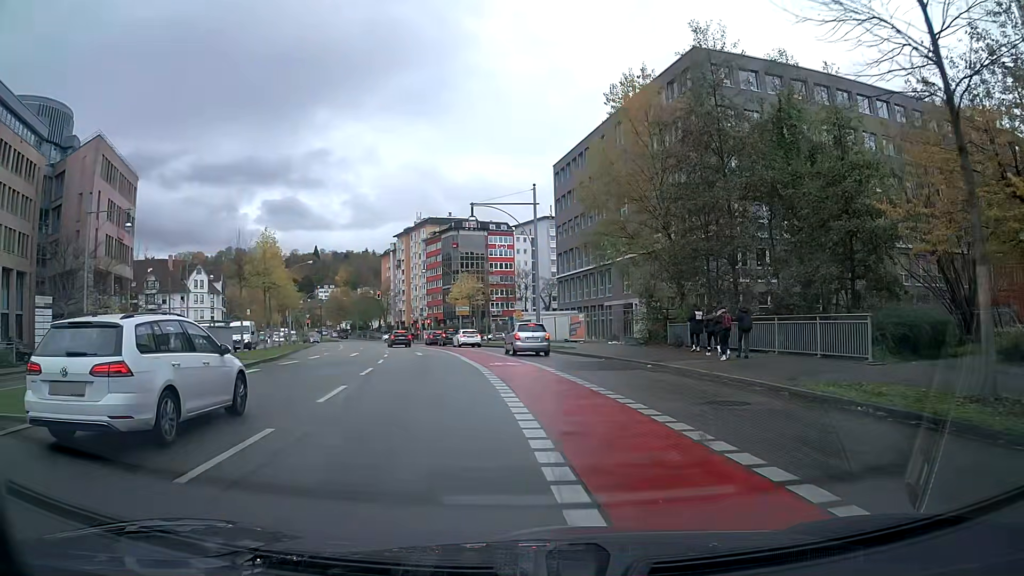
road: primary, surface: asphalt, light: Day
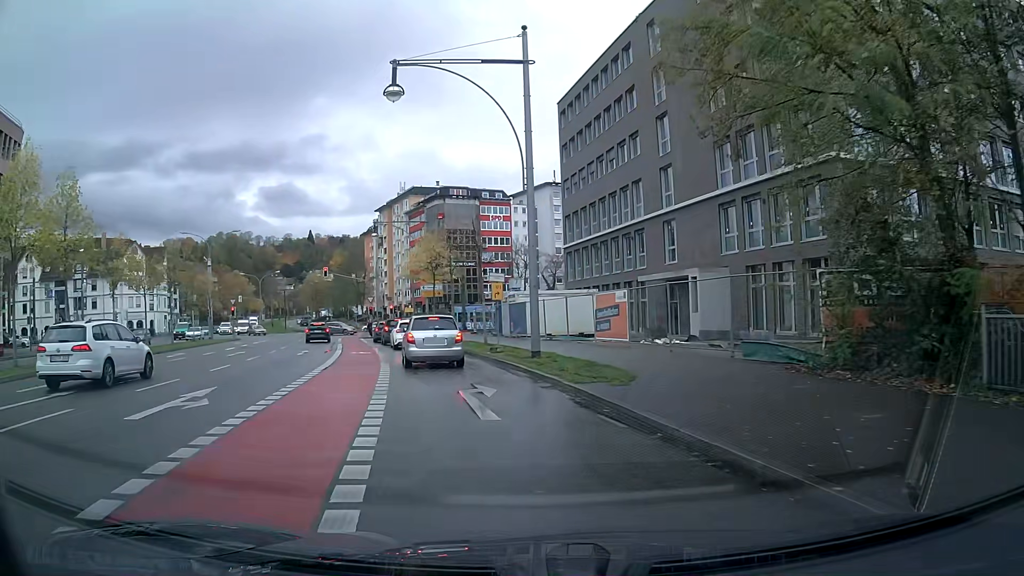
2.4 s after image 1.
(+0.1, +22.6) m; -2°
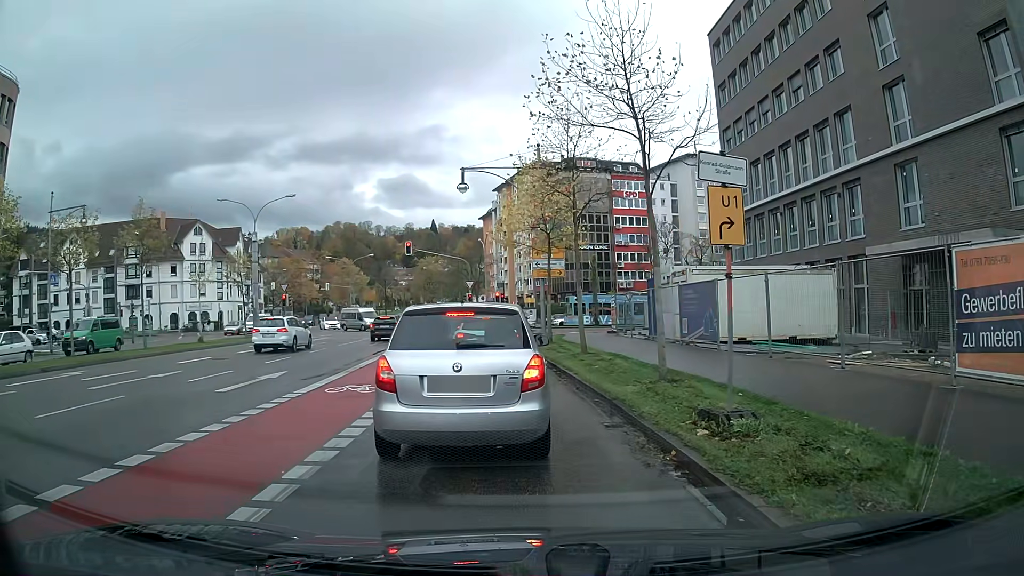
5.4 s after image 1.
(-1.3, +16.3) m; -10°
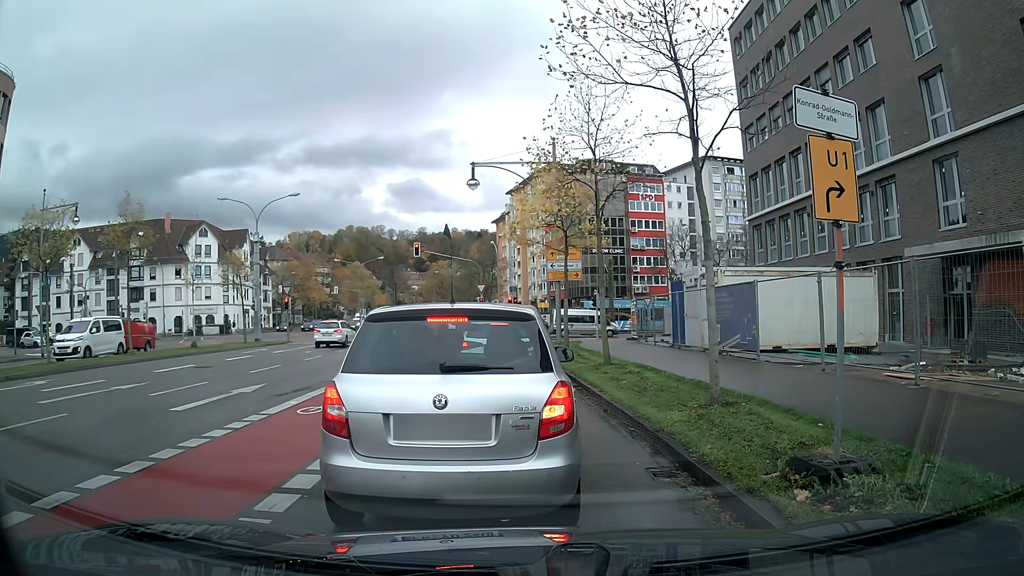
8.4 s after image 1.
(0.0, +2.1) m; -1°
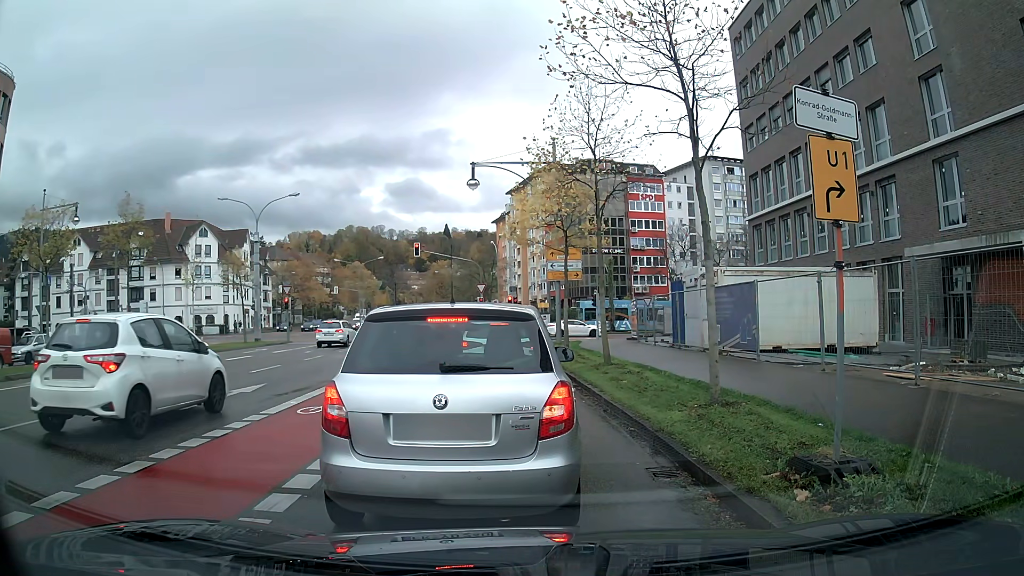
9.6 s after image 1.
(0.0, 0.0) m; 0°
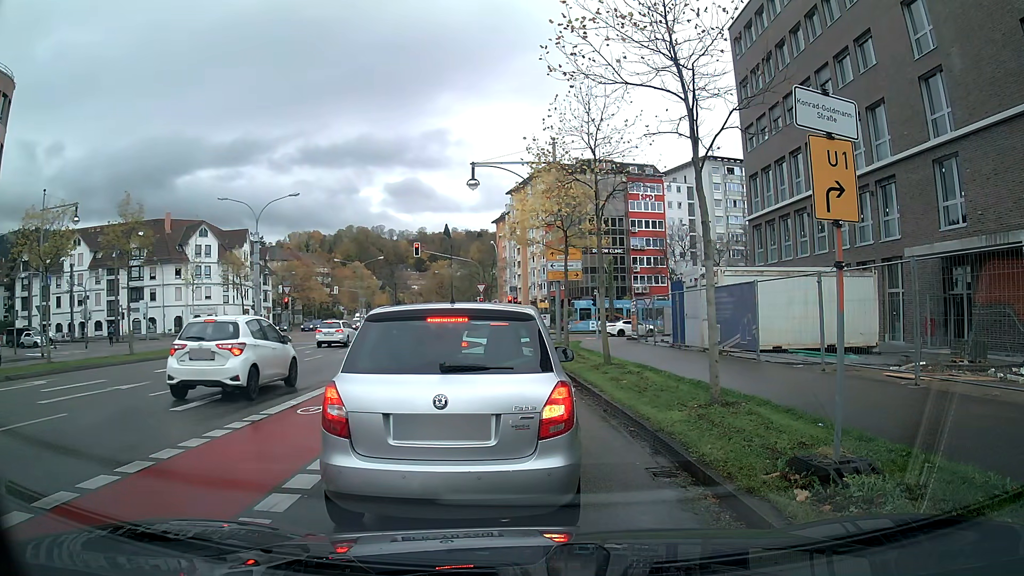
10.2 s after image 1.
(0.0, 0.0) m; 0°
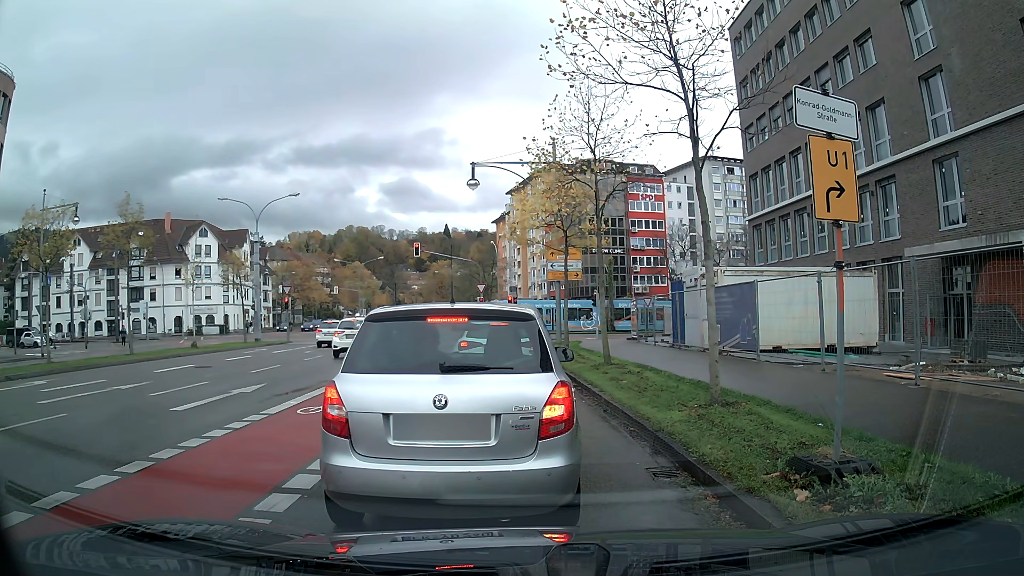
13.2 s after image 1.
(0.0, 0.0) m; 0°
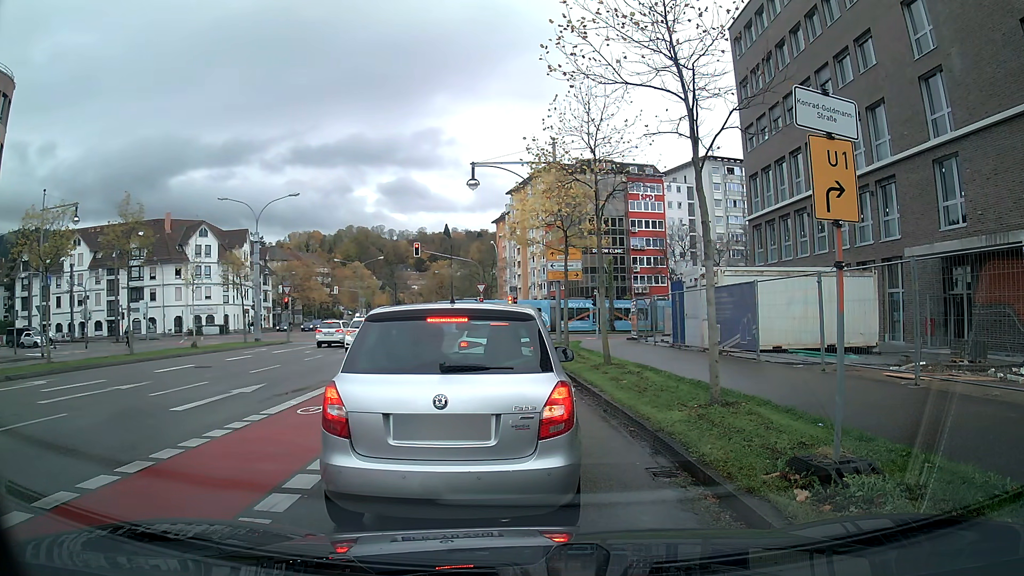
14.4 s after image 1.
(0.0, 0.0) m; 0°
